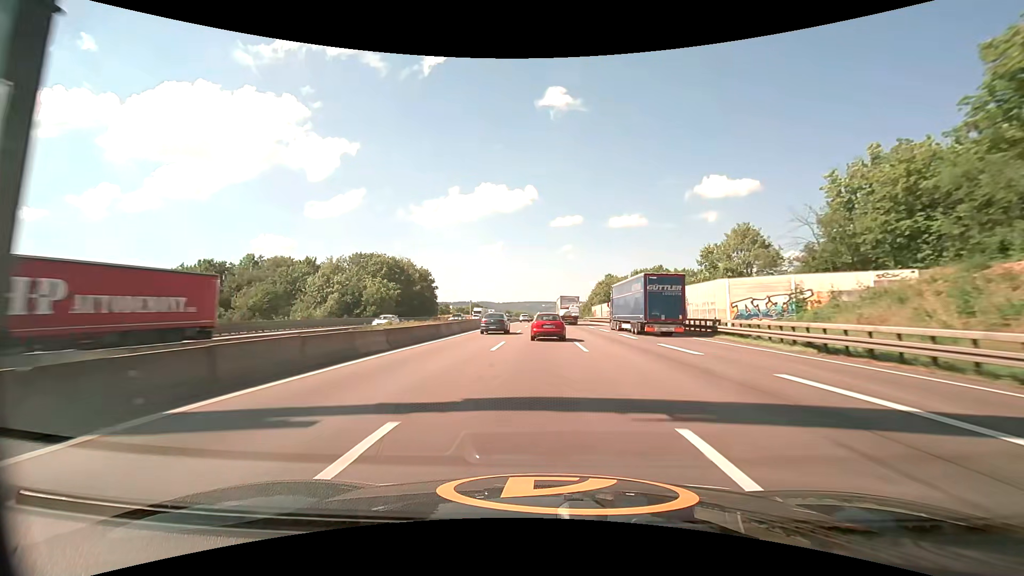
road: motorway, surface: asphalt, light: Day
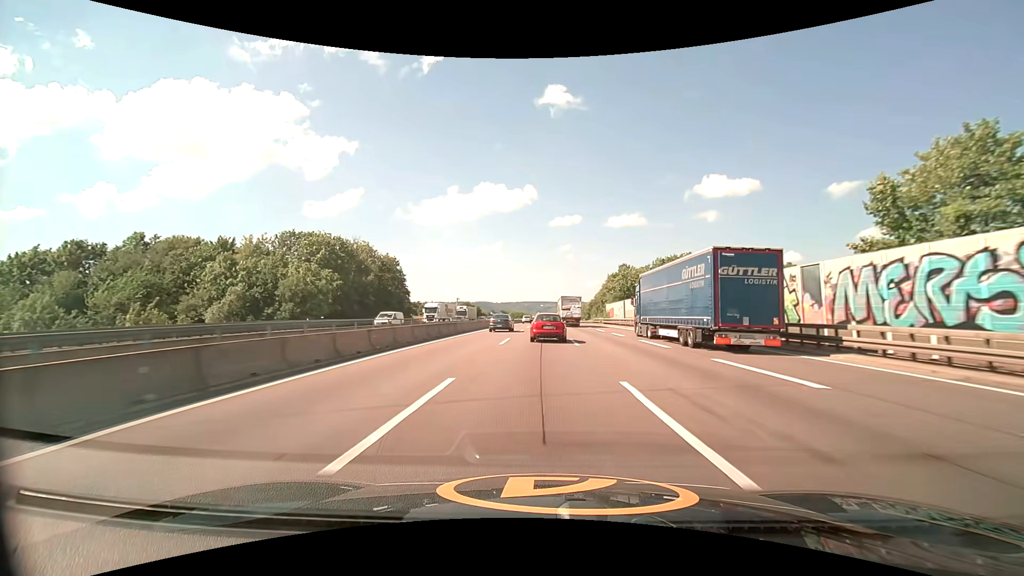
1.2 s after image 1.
(0.0, +31.7) m; 0°
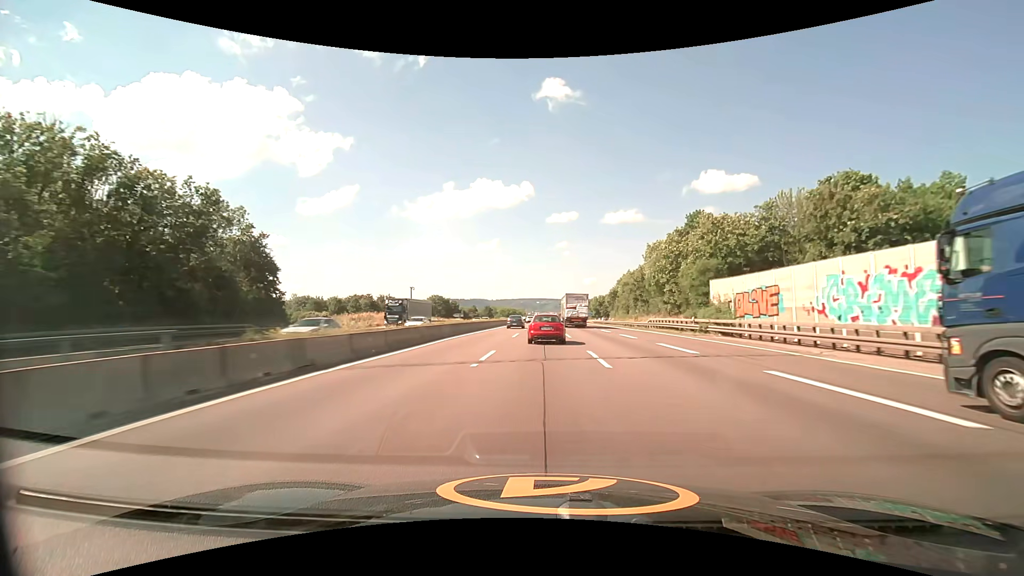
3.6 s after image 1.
(+0.2, +63.5) m; 0°
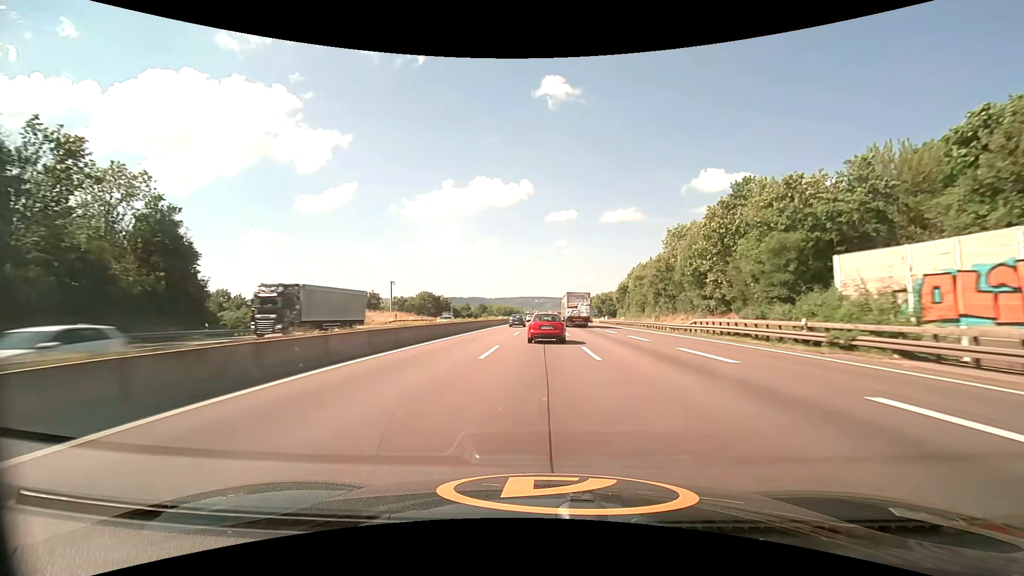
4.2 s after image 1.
(0.0, +15.9) m; 0°
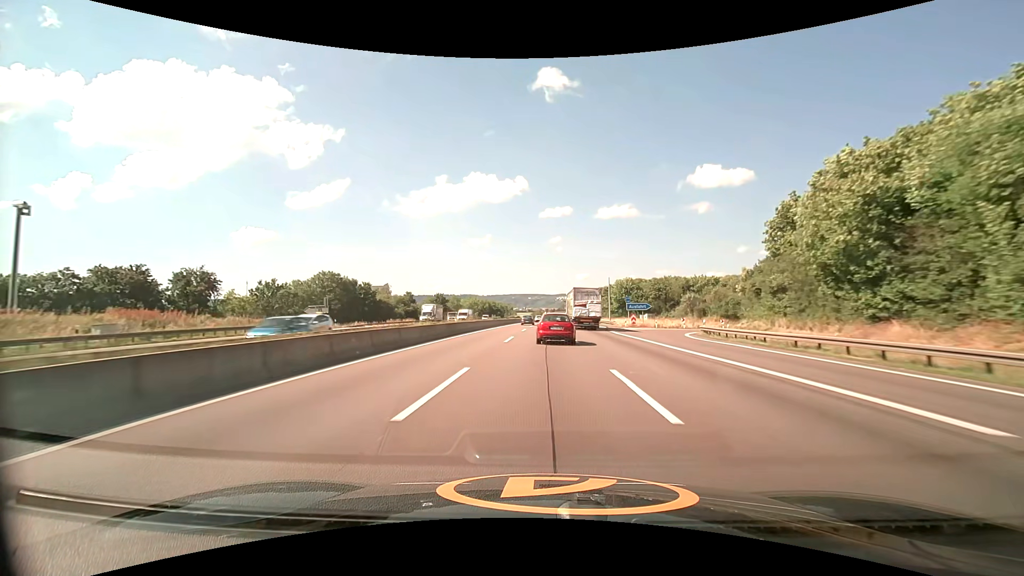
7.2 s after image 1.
(+0.5, +80.6) m; +1°
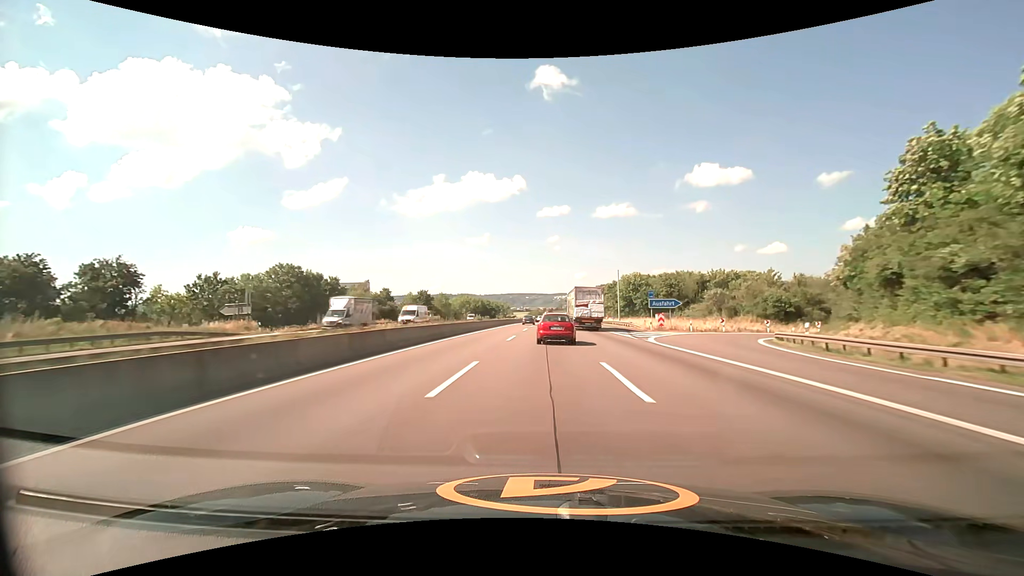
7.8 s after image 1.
(0.0, +16.2) m; 0°
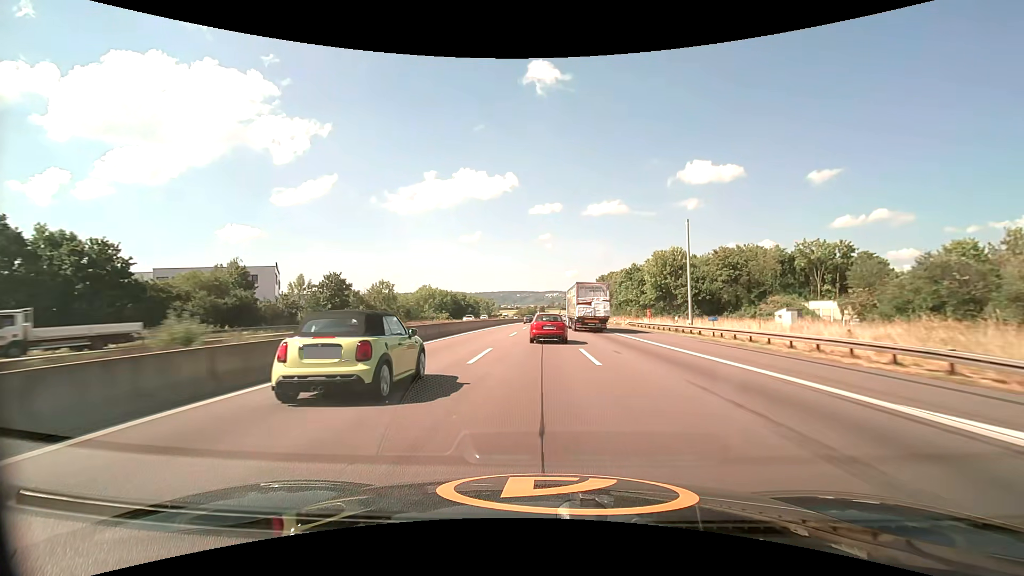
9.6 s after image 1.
(+0.5, +48.5) m; +1°
(0, +10) (0, +20) (0, +30) (0, +40) (0, +50) (+1, +60) (+1, +70) (+1, +80) (+1, +90) (+2, +100) m
